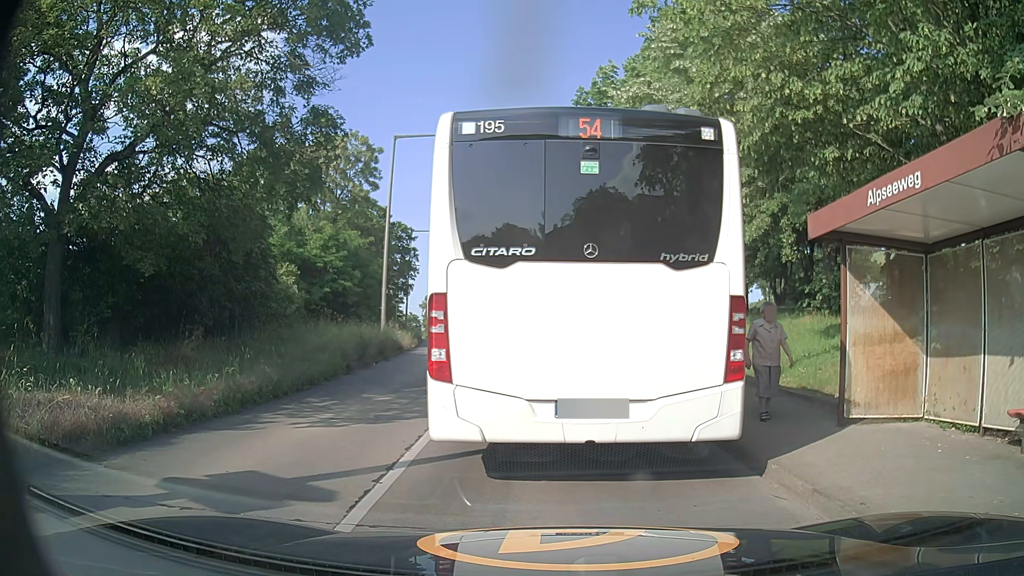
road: tertiary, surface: concrete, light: Day
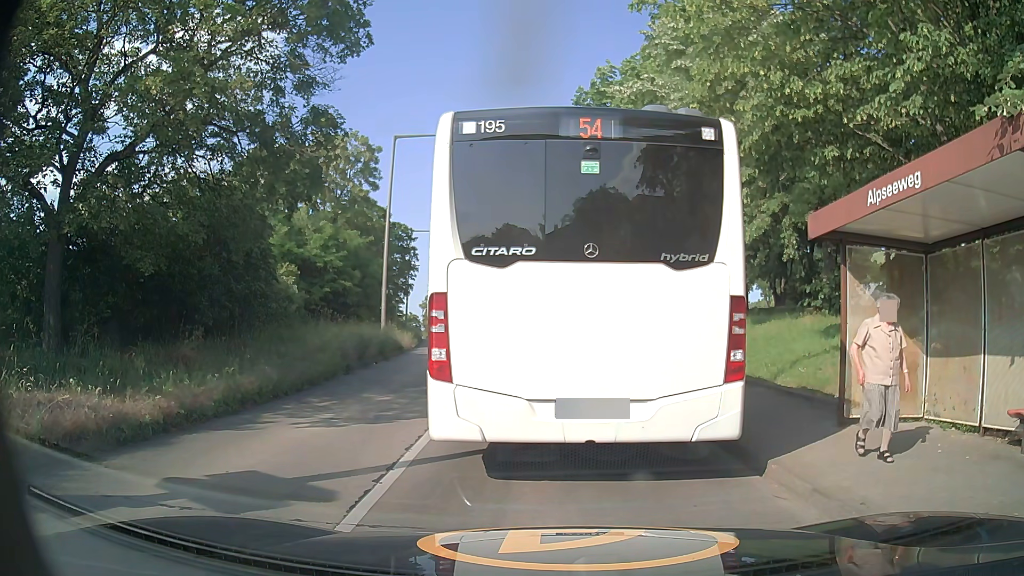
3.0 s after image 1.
(0.0, 0.0) m; 0°
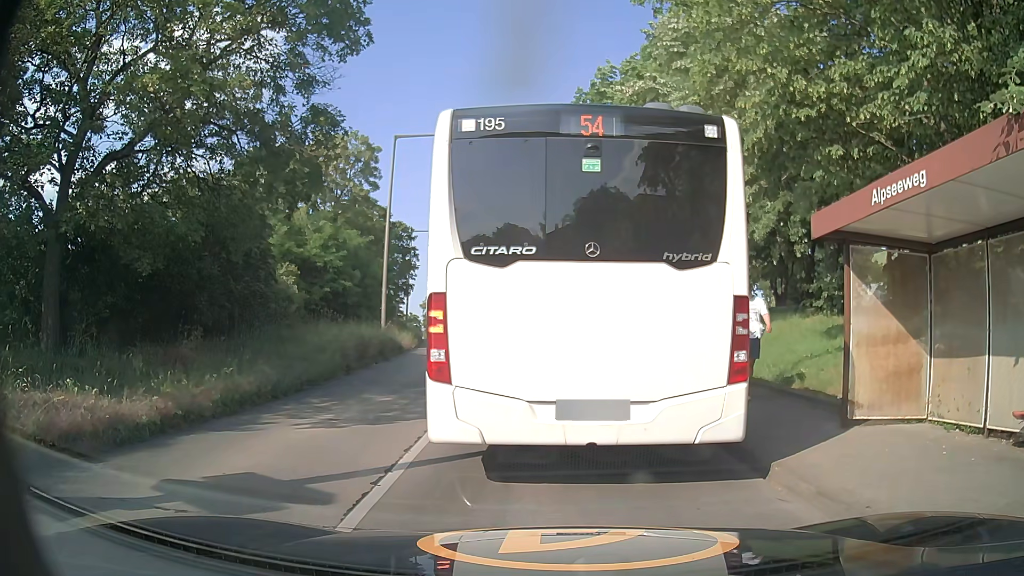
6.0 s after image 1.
(0.0, 0.0) m; 0°
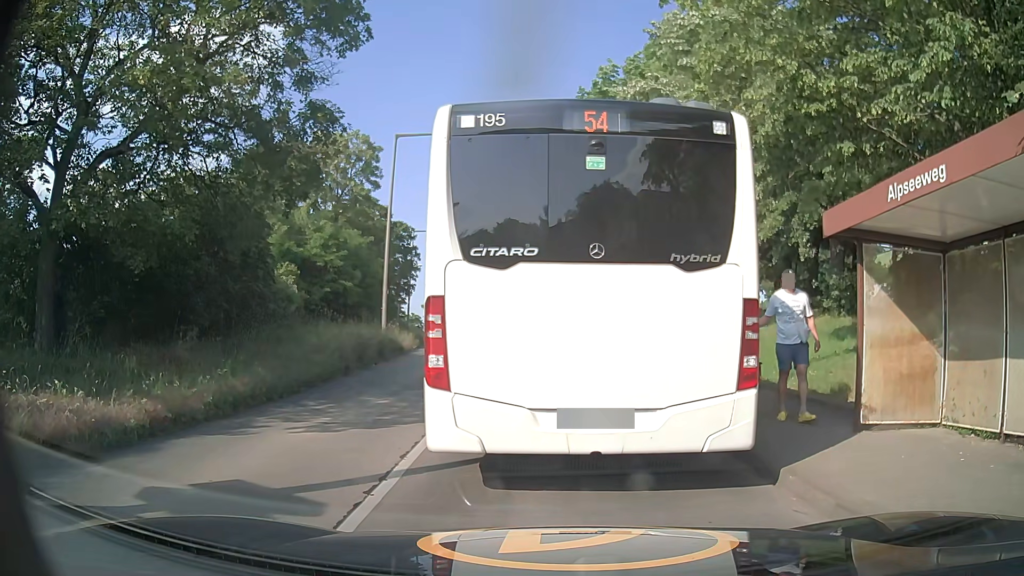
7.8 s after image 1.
(0.0, +0.3) m; 0°
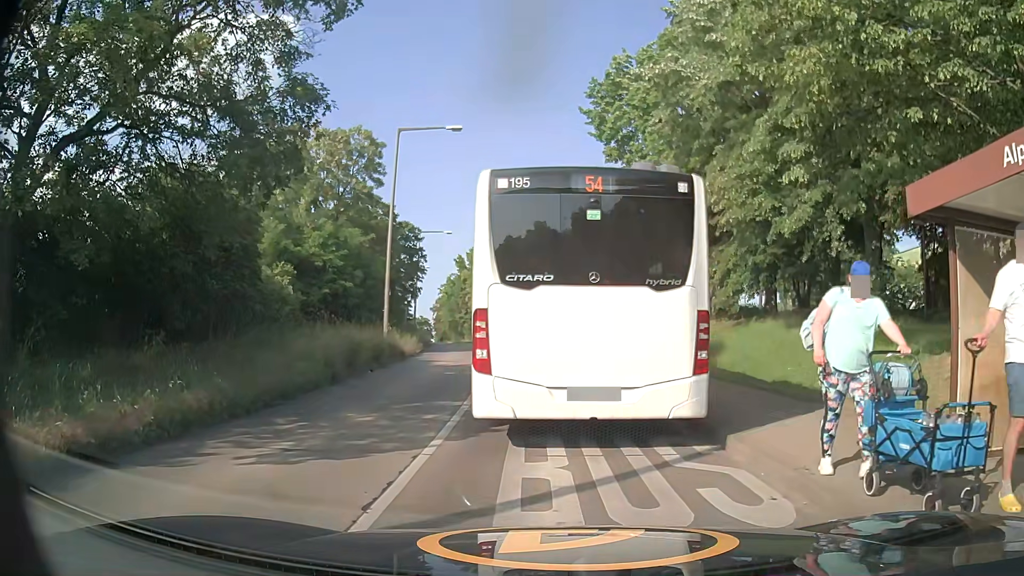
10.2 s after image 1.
(-0.1, +2.0) m; -2°
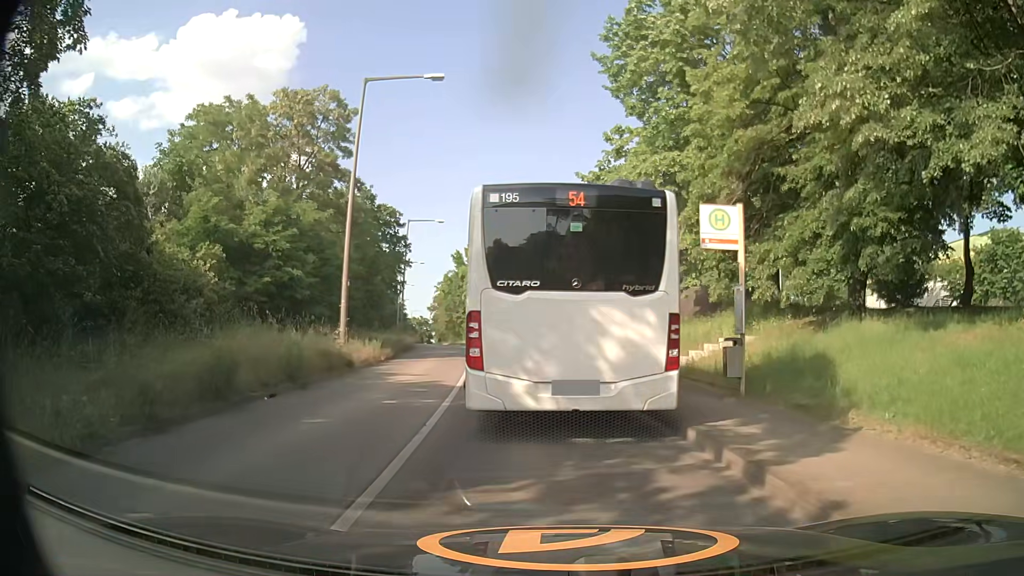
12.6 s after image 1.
(-0.2, +8.1) m; -1°
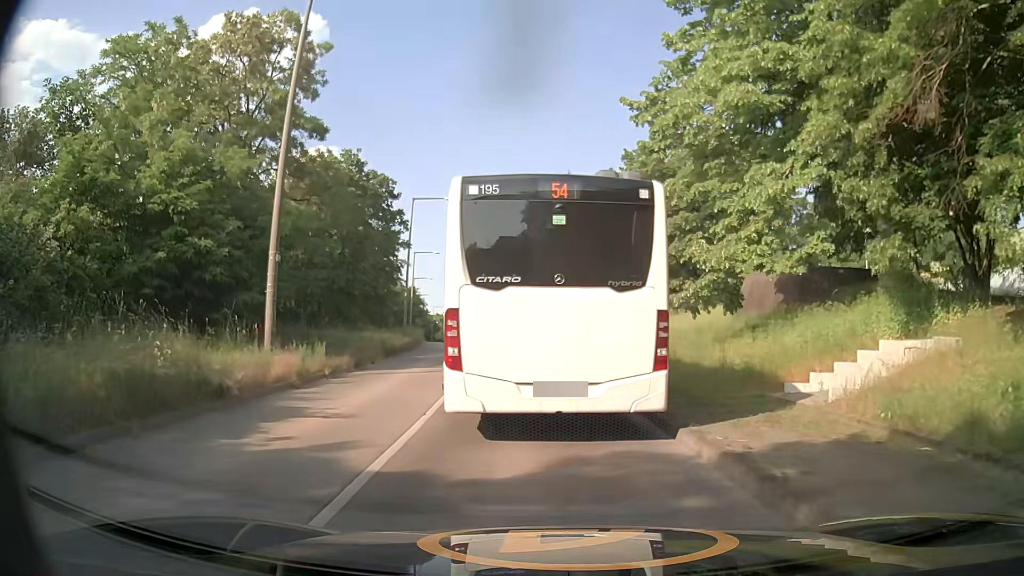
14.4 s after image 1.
(-0.2, +9.8) m; -4°
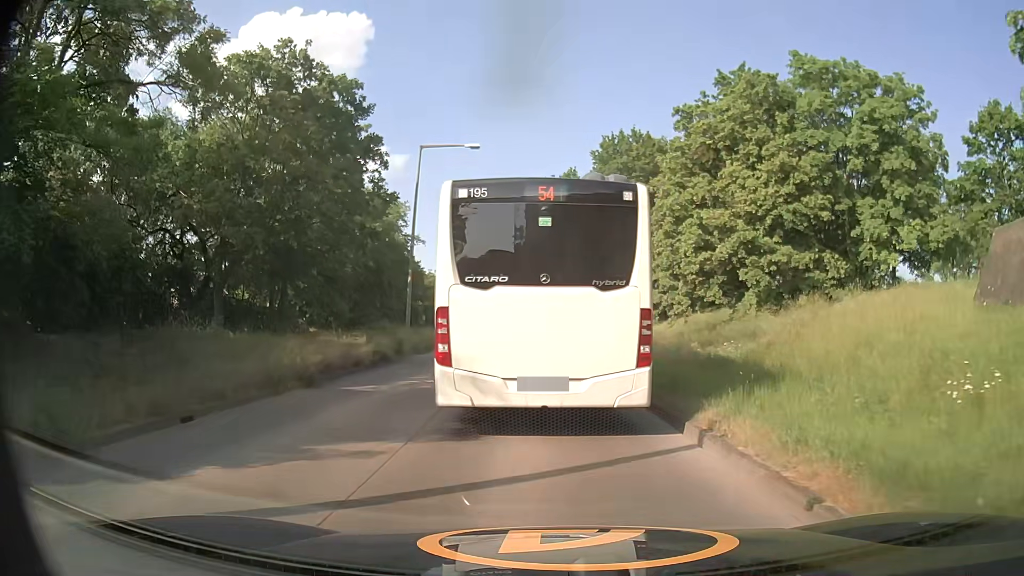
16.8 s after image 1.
(-0.4, +15.9) m; -4°
(0, +10) (-1, +20) (-1, +30) (-2, +40) (-3, +50) (-4, +60) (-5, +70) (-7, +80) (-8, +90) (-9, +100) m
